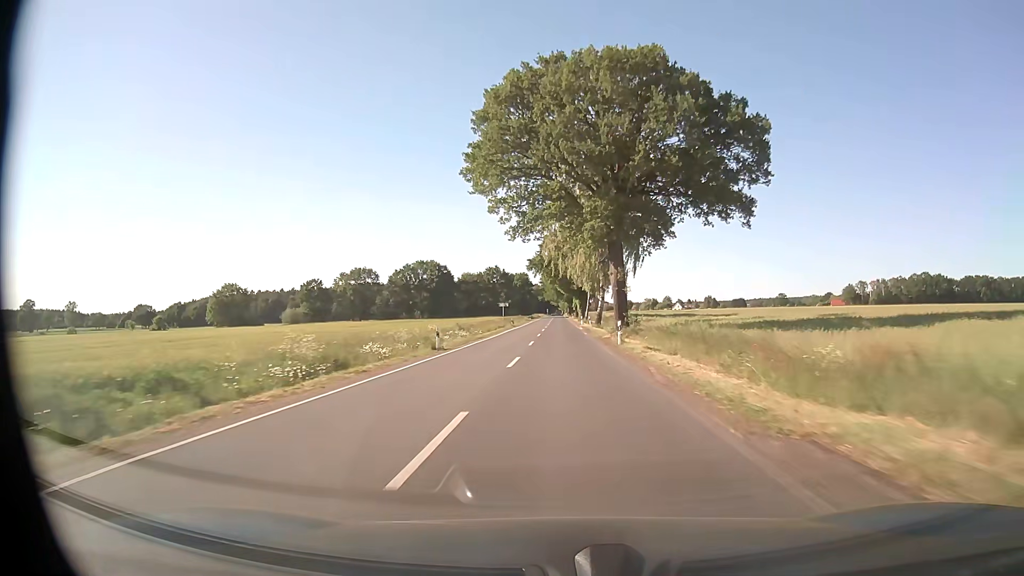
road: secondary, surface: asphalt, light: Day
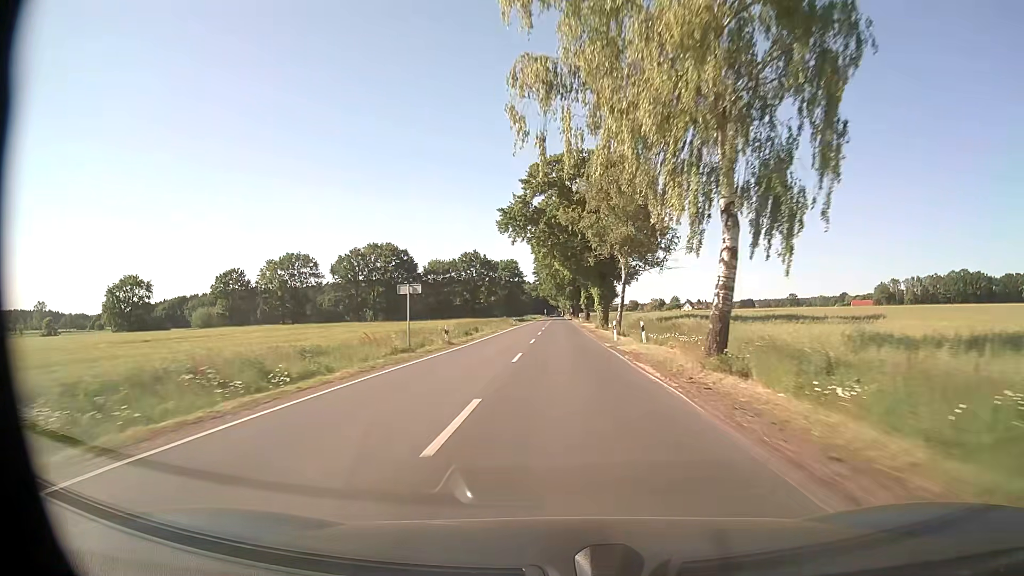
(+0.1, +47.5) m; 0°
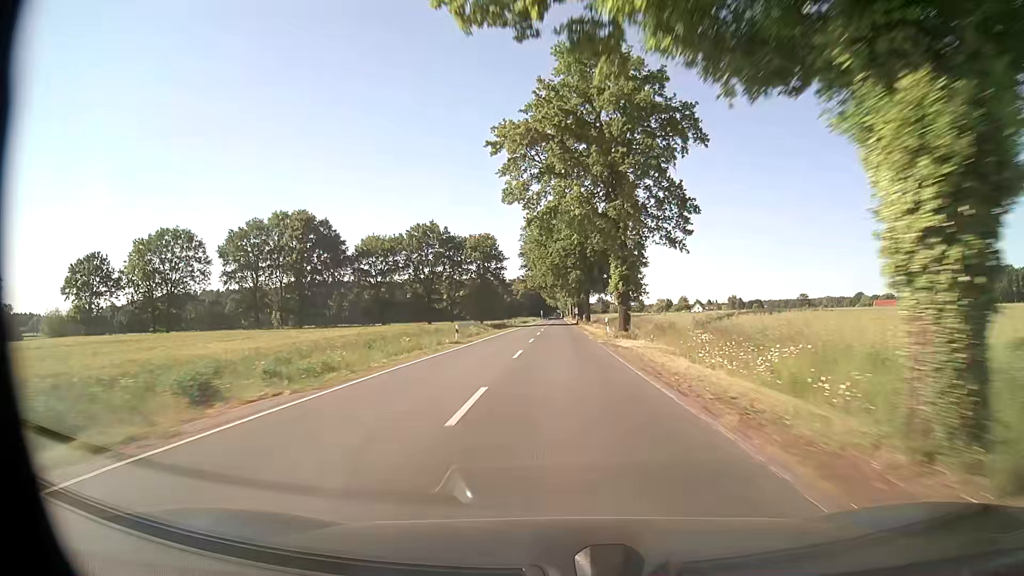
(+0.1, +46.9) m; 0°
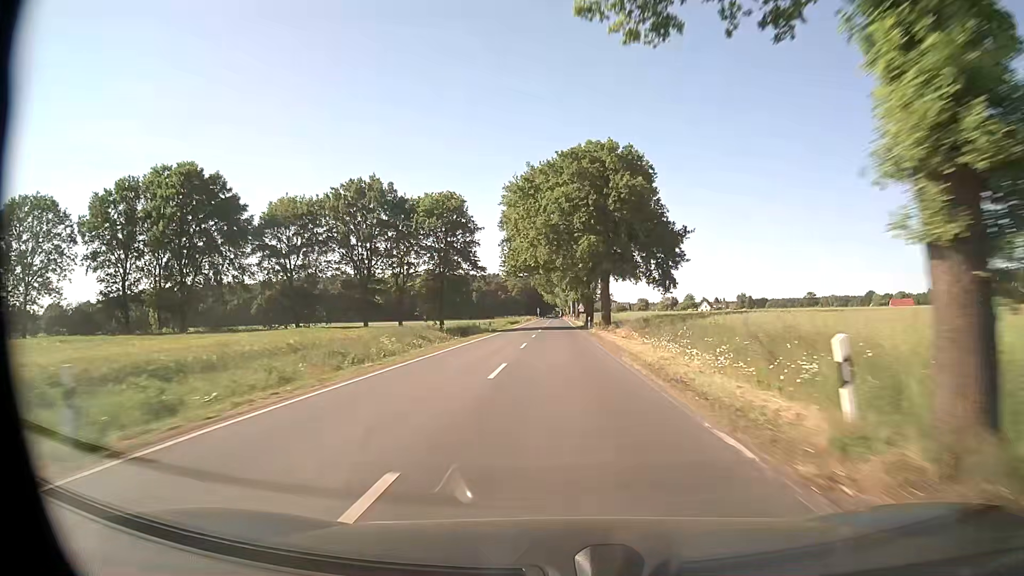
(0.0, +30.6) m; 0°
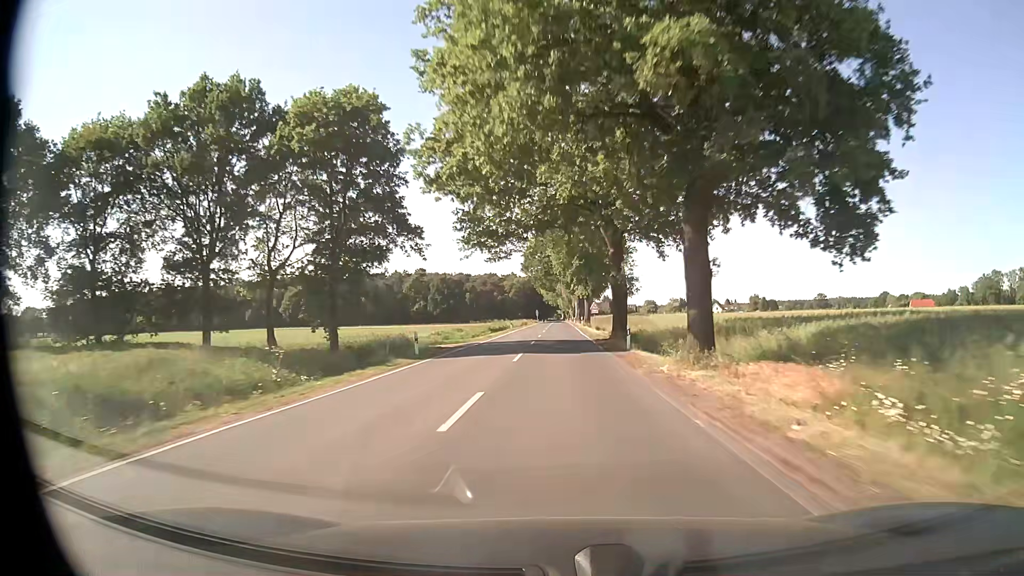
(-0.1, +30.0) m; 0°
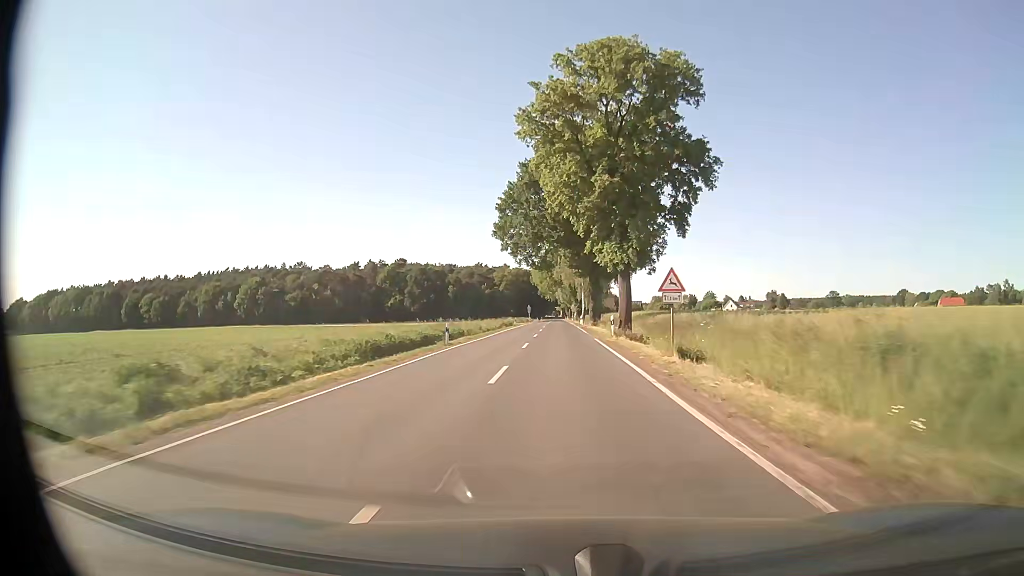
(+0.1, +43.7) m; 0°
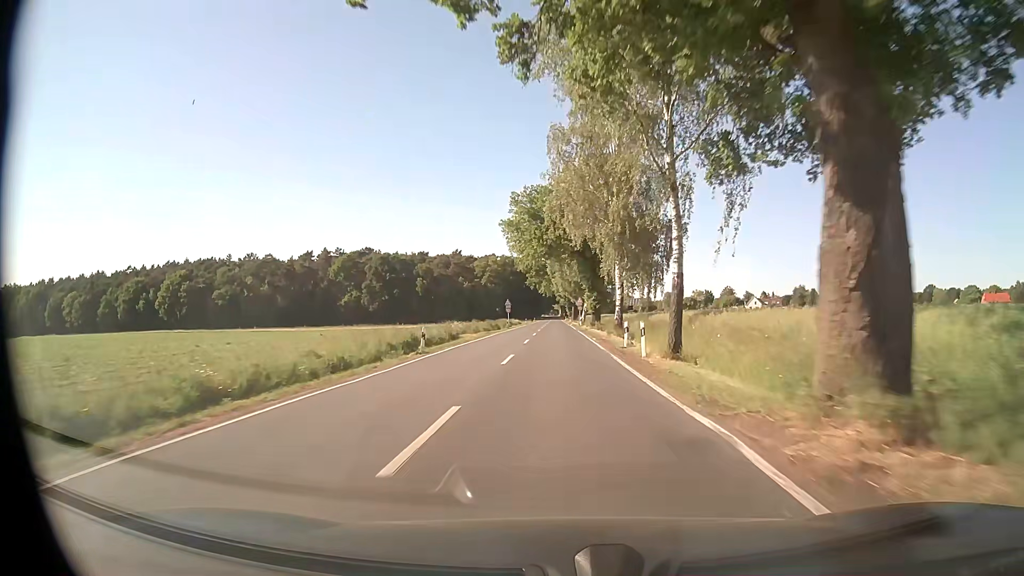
(+0.2, +55.7) m; 0°
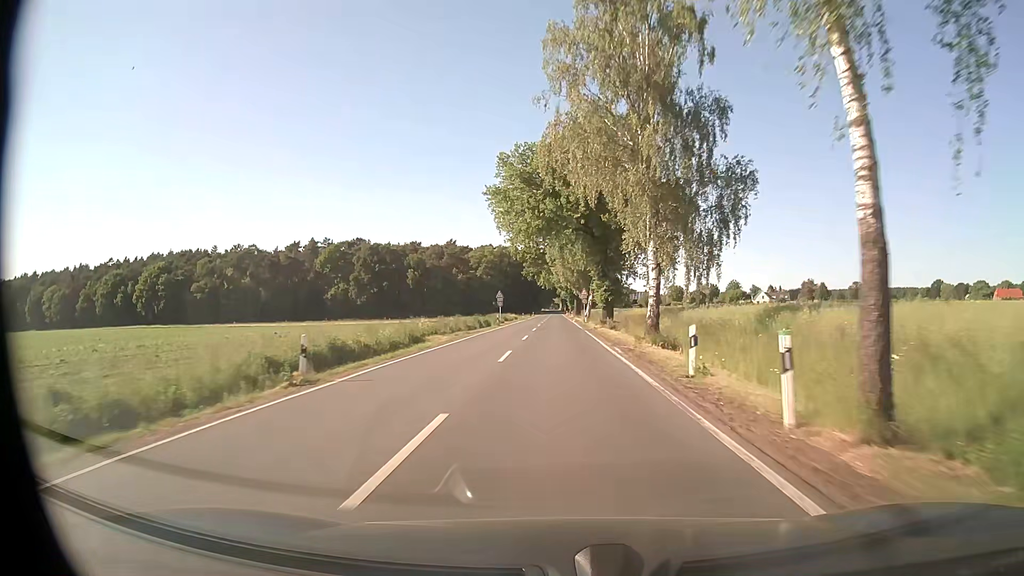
(0.0, +13.0) m; +1°
(0, +10) (0, +20) (0, +30) (0, +40) (-1, +50) (-1, +60) (-1, +70) (-1, +80) (-1, +90) (-1, +100) m
